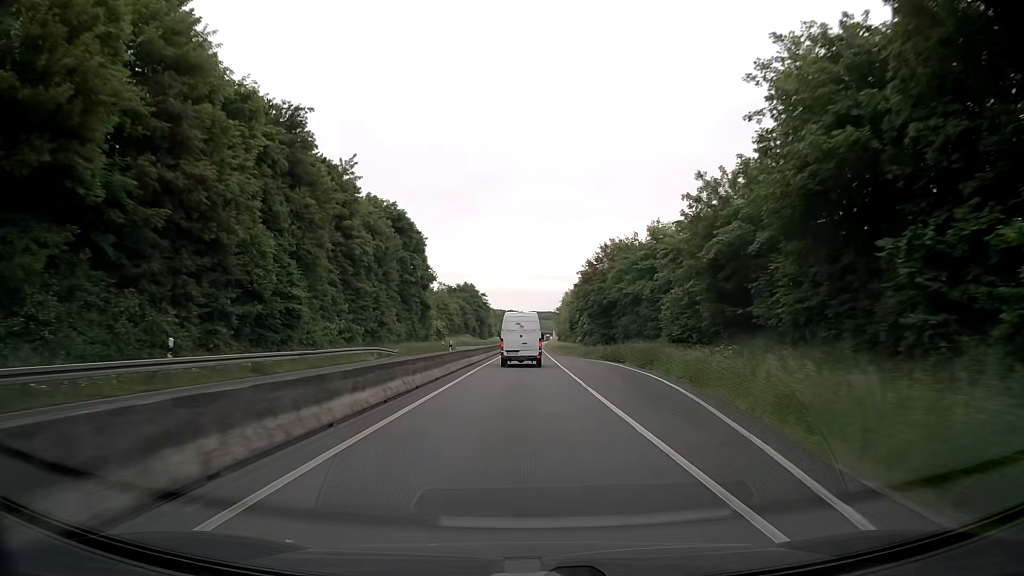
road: trunk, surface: asphalt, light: Day
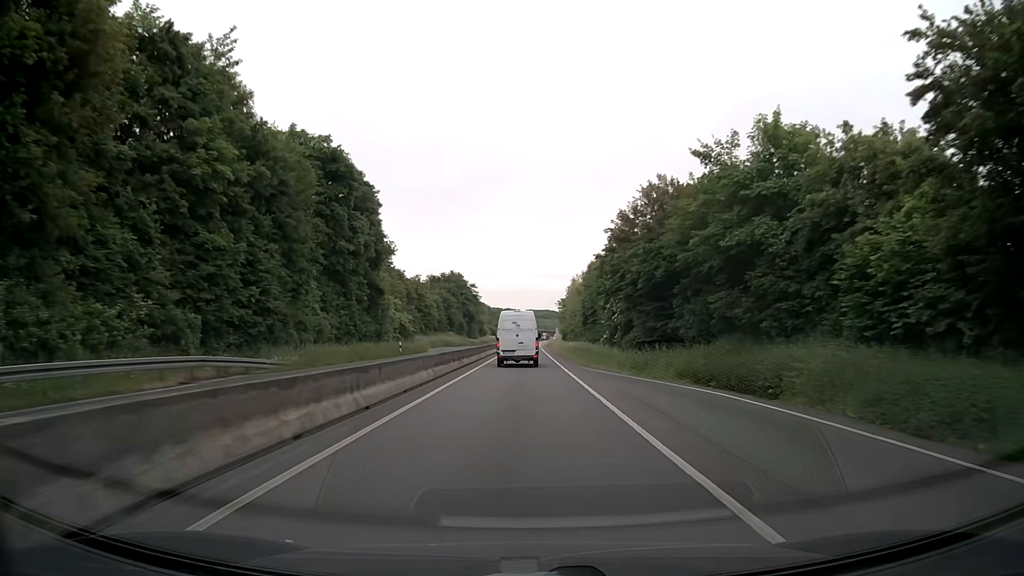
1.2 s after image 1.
(+0.1, +25.6) m; +1°
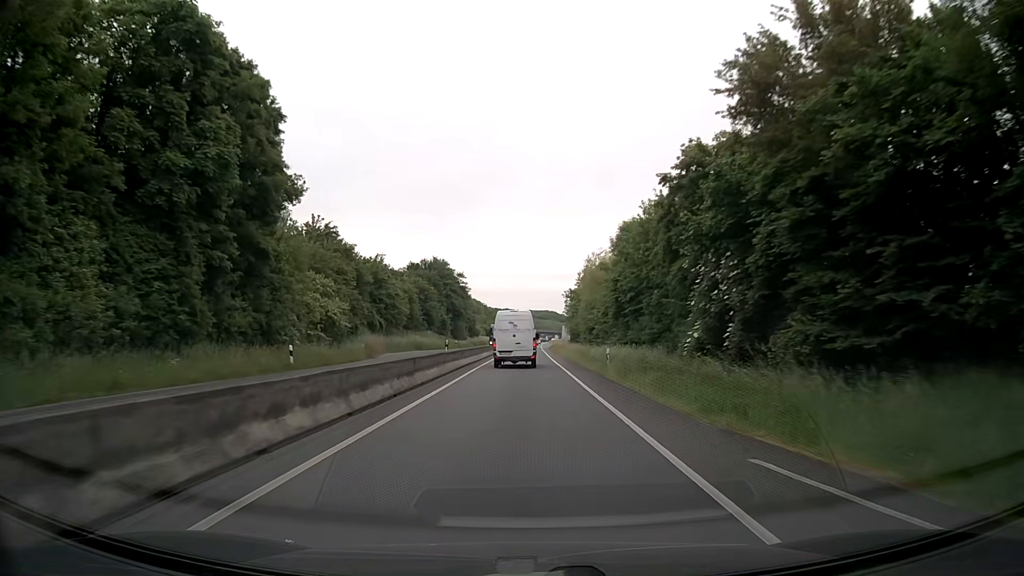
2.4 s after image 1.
(-0.1, +25.3) m; 0°
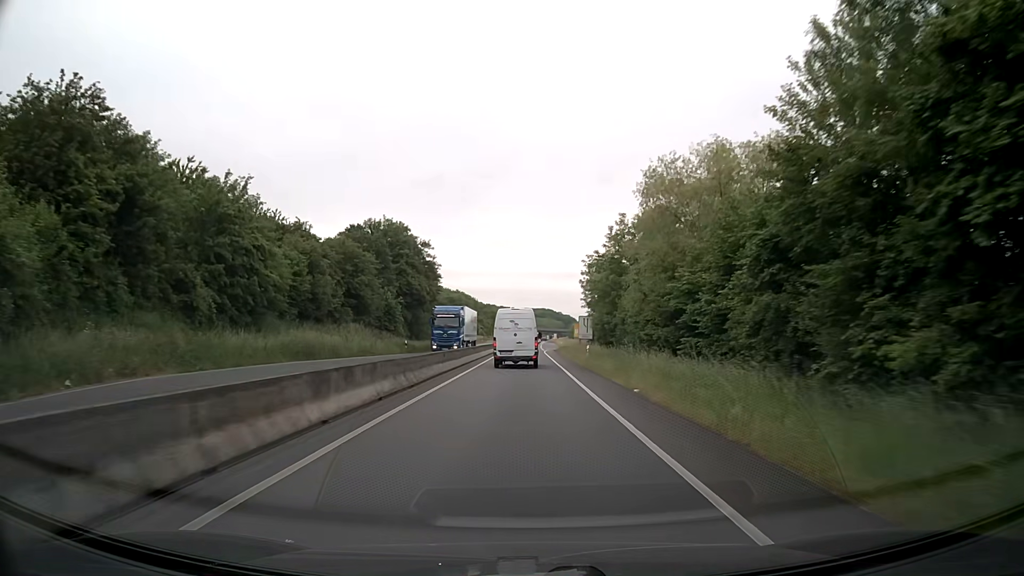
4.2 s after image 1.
(+0.2, +37.5) m; +1°
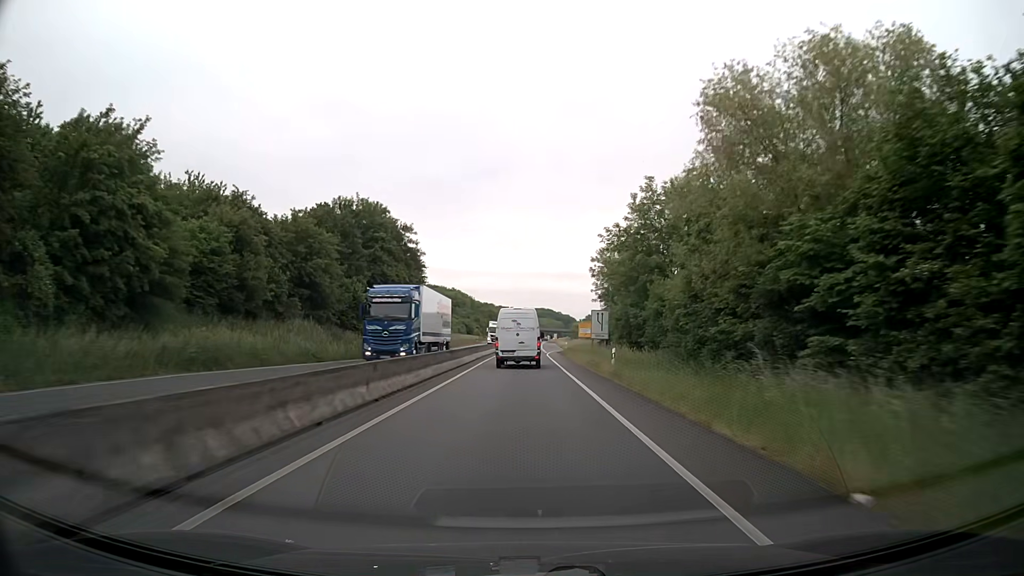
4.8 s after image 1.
(-0.1, +12.3) m; 0°
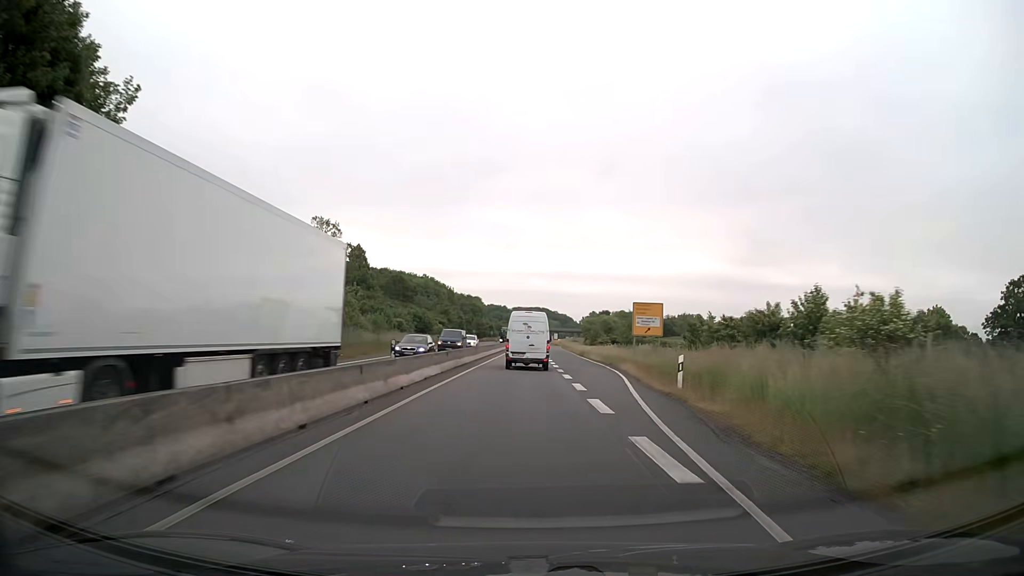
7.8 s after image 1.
(+0.2, +60.7) m; +1°
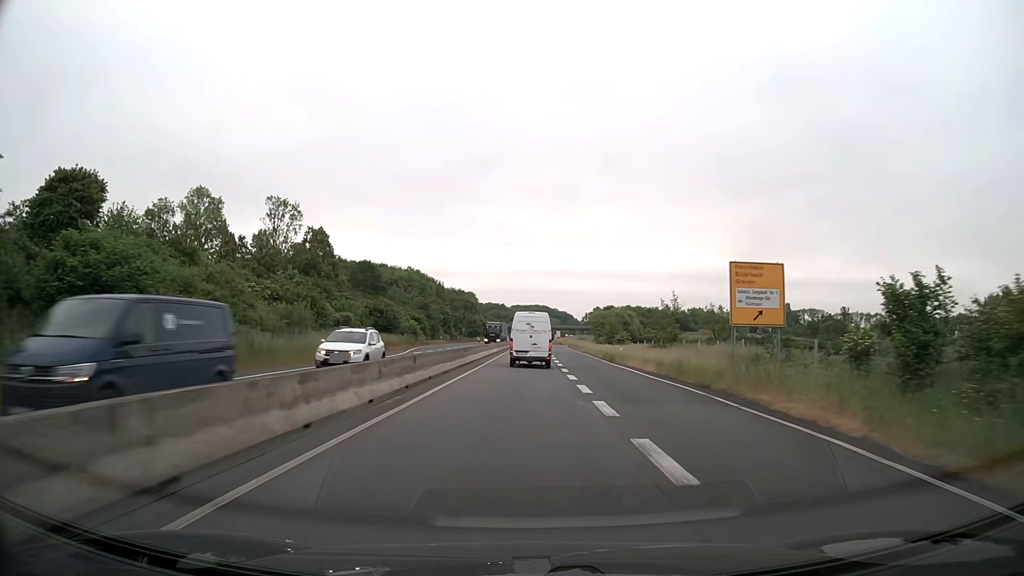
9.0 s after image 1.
(0.0, +24.2) m; 0°
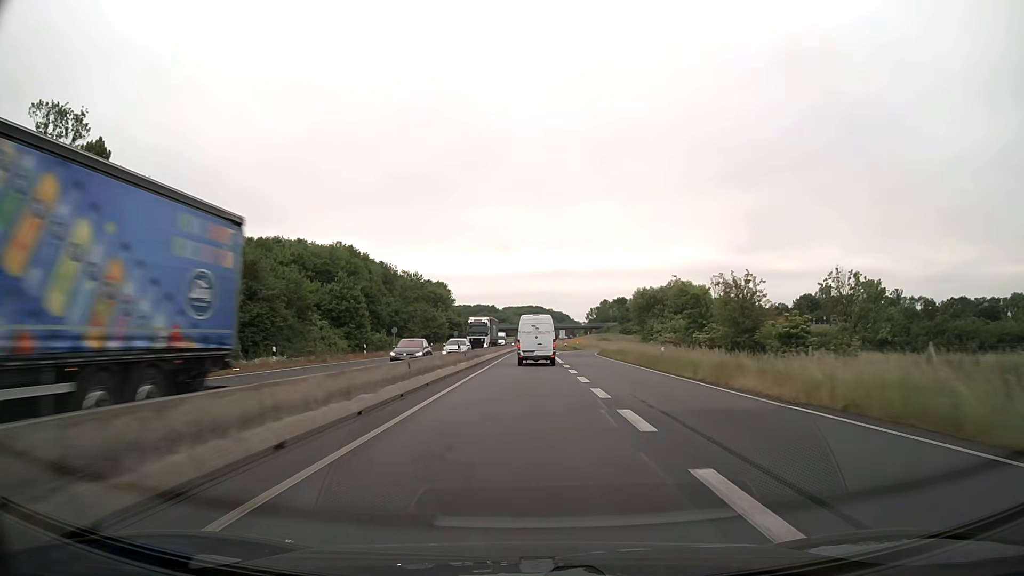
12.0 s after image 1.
(+0.2, +62.1) m; 0°
(0, +10) (0, +20) (0, +30) (0, +40) (0, +50) (0, +60) (0, +70) (0, +80) (+1, +90) (+1, +100) m
